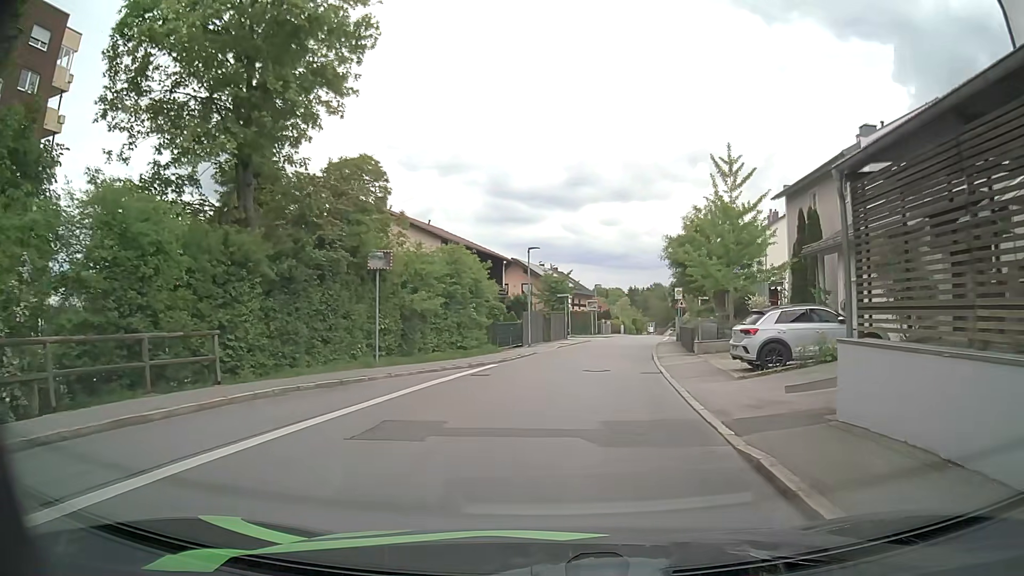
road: residential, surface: asphalt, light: Day
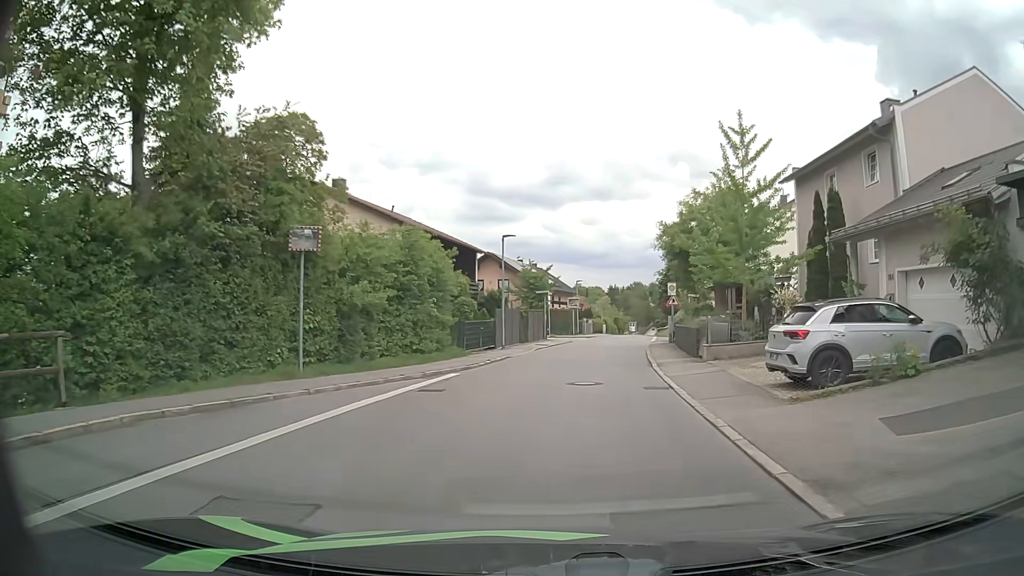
(+0.1, +4.5) m; +2°
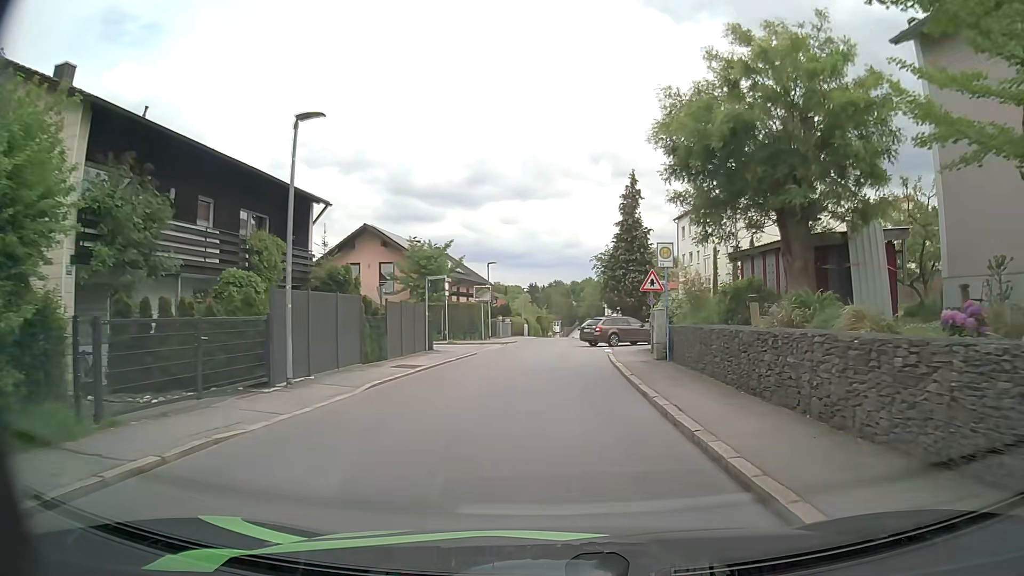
(+1.0, +18.1) m; +6°
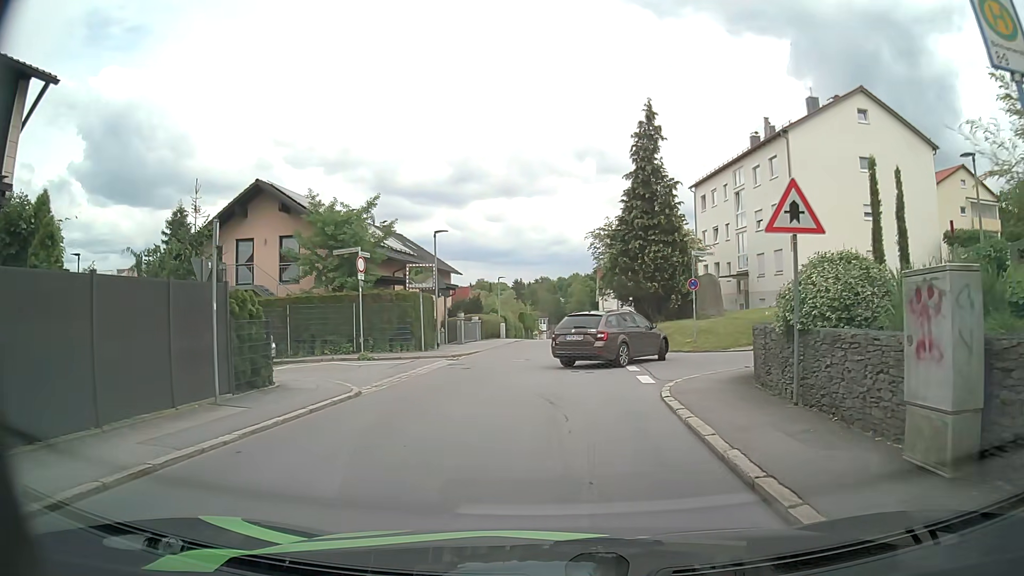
(+0.3, +14.9) m; +3°
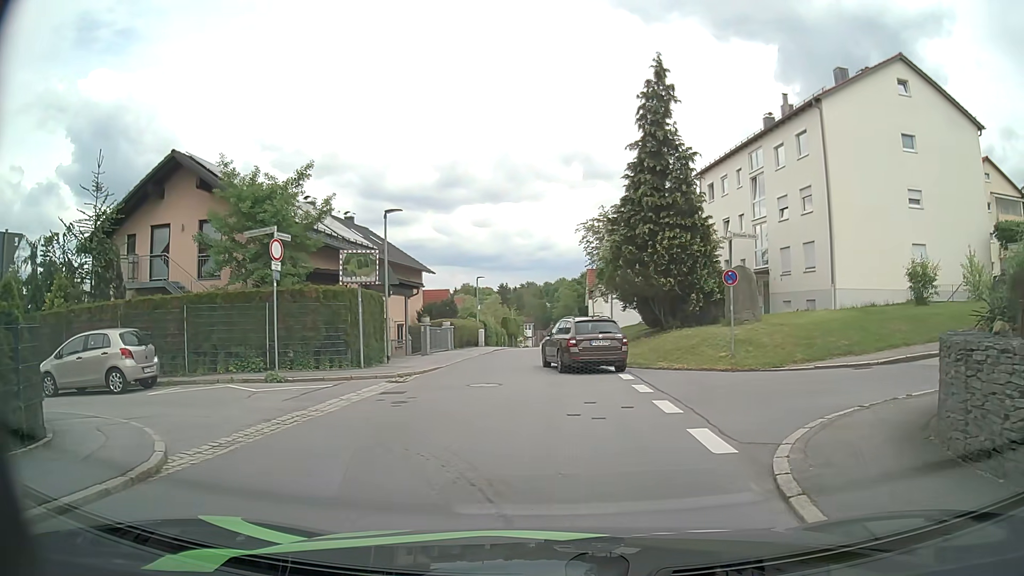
(-0.1, +6.6) m; -1°
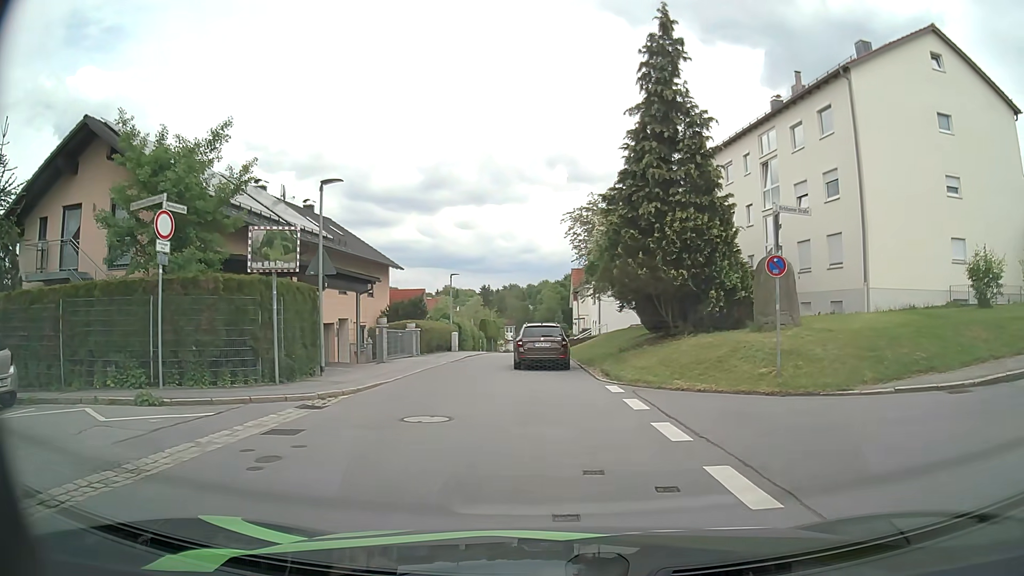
(+0.1, +5.1) m; +2°
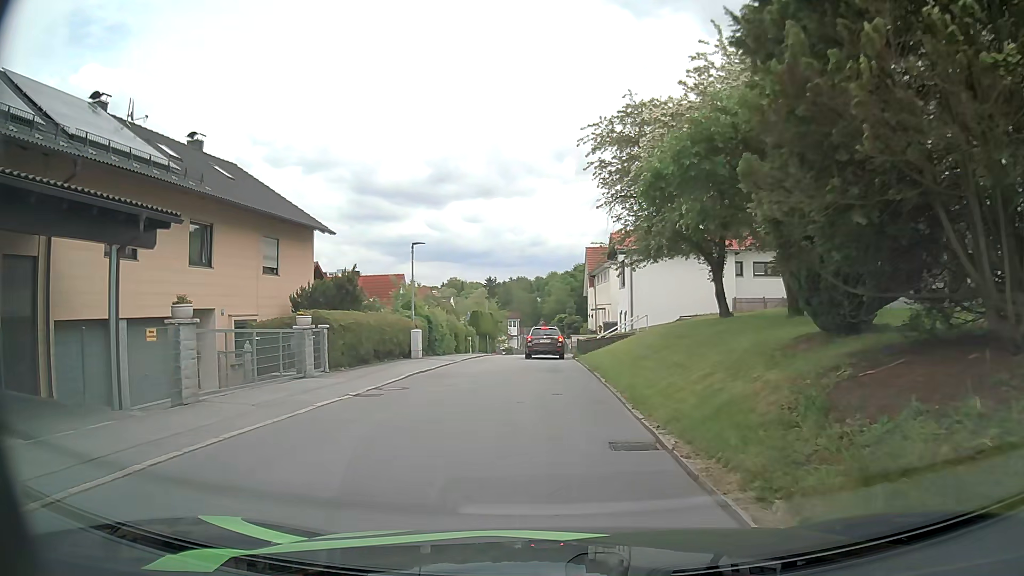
(0.0, +15.1) m; -1°
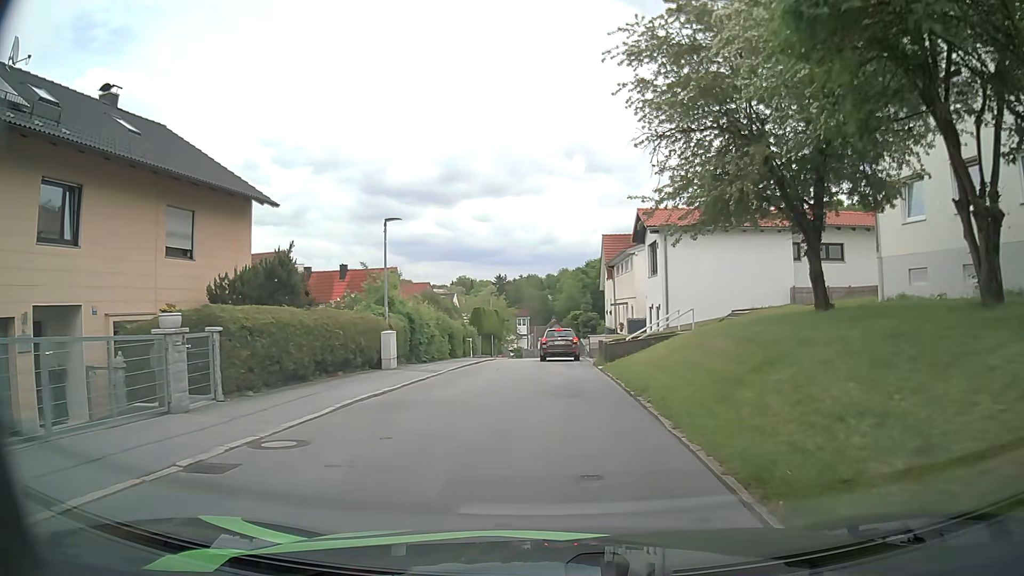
(-0.1, +7.2) m; 0°
